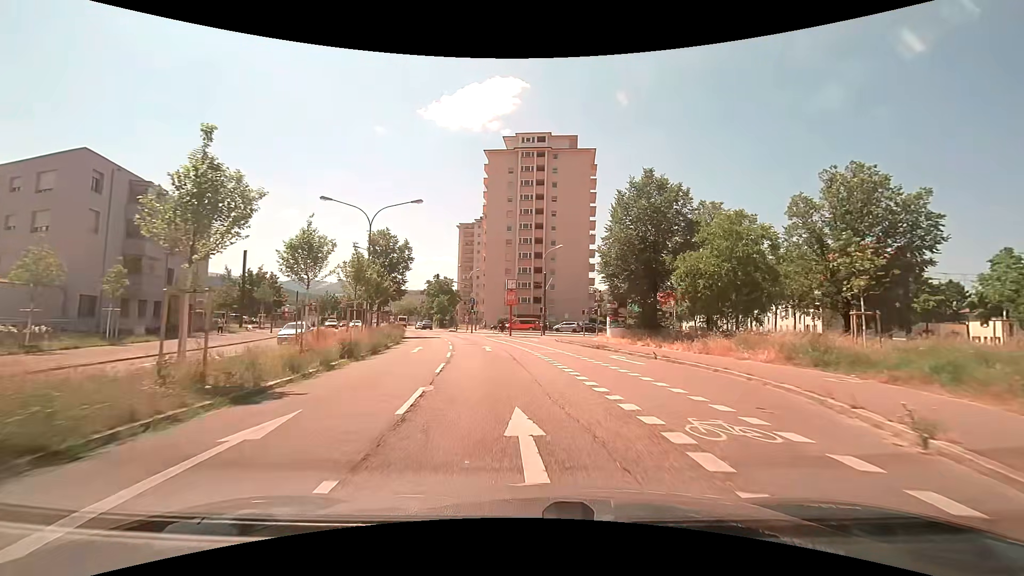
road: secondary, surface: asphalt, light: Day
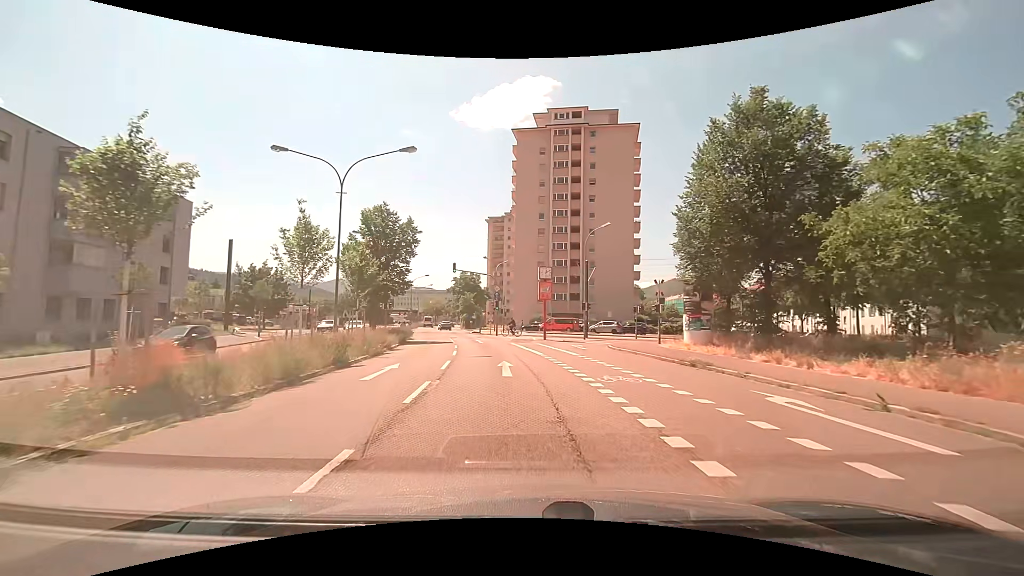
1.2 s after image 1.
(-0.4, +10.9) m; -4°
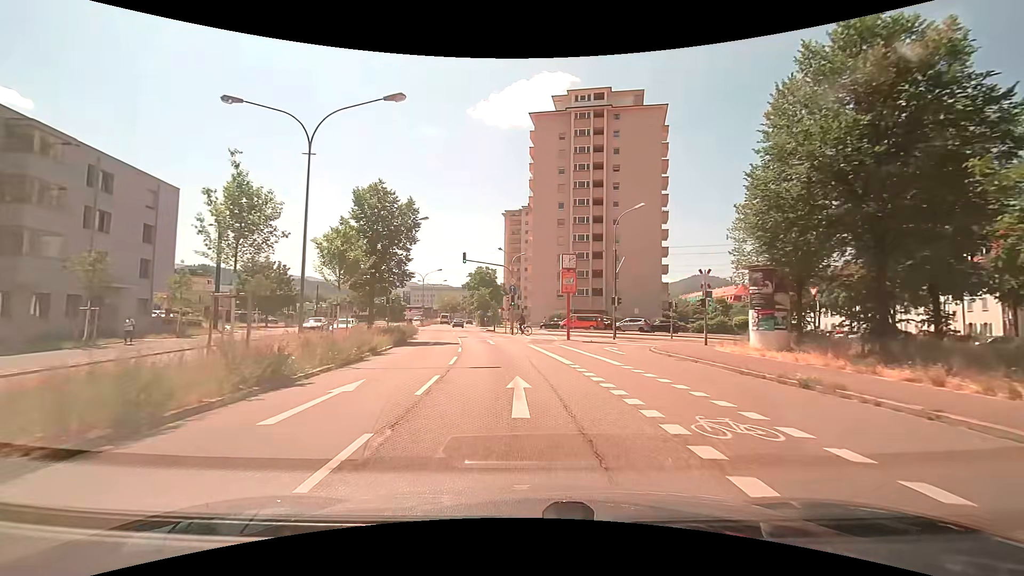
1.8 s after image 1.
(-0.1, +5.5) m; -2°
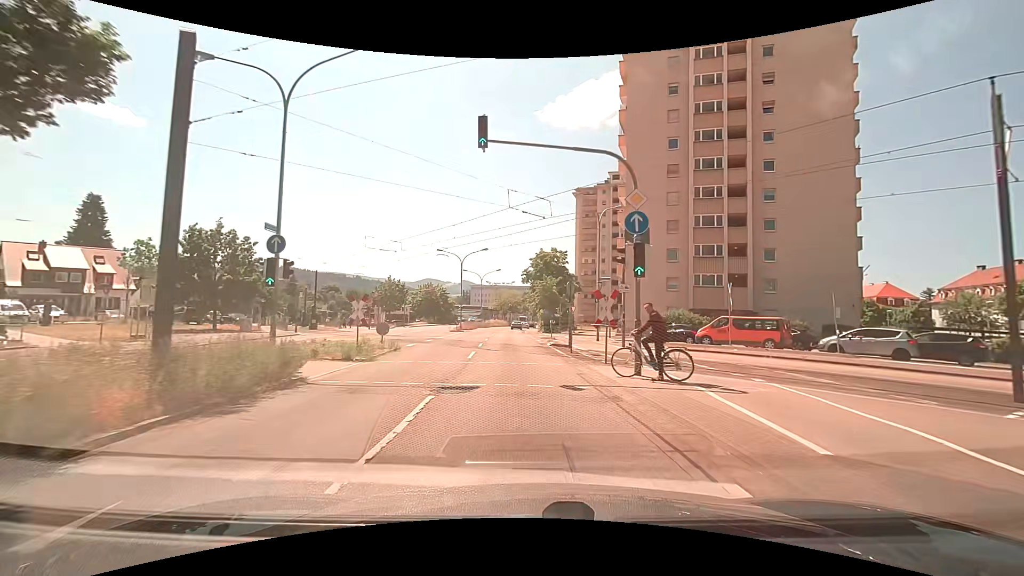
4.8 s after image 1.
(-2.0, +28.2) m; -8°
